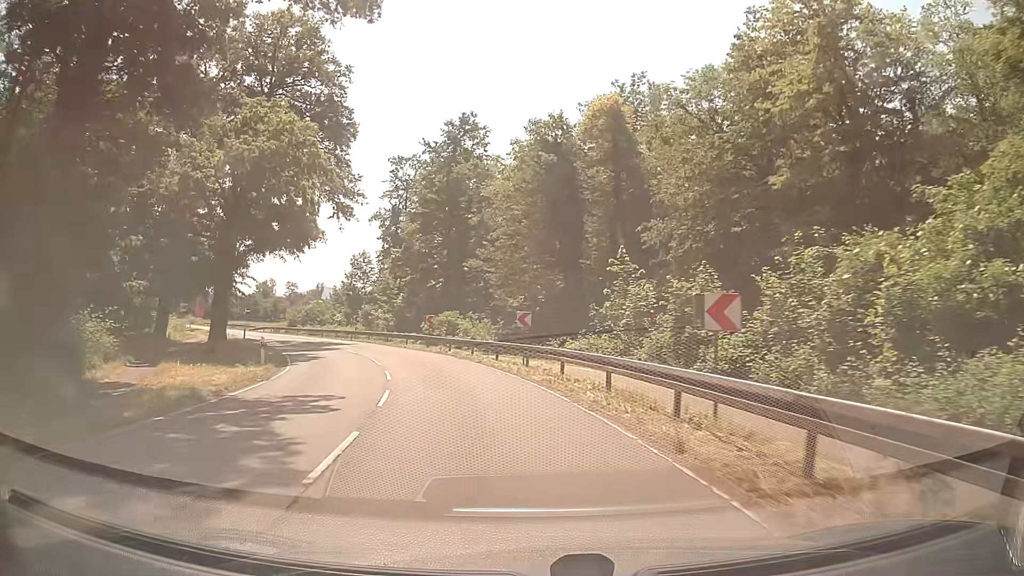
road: secondary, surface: asphalt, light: Day
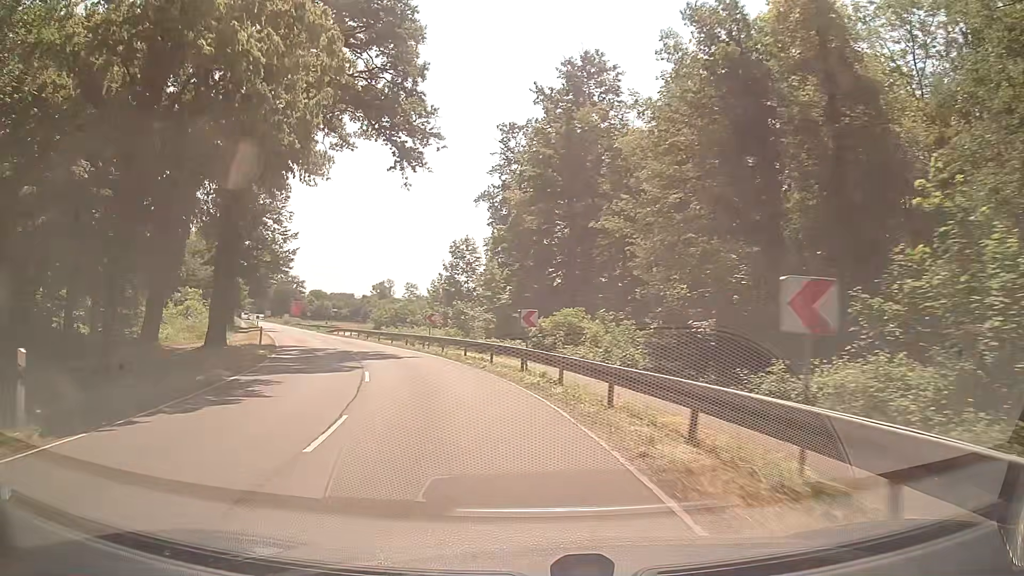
(-1.5, +17.3) m; -11°
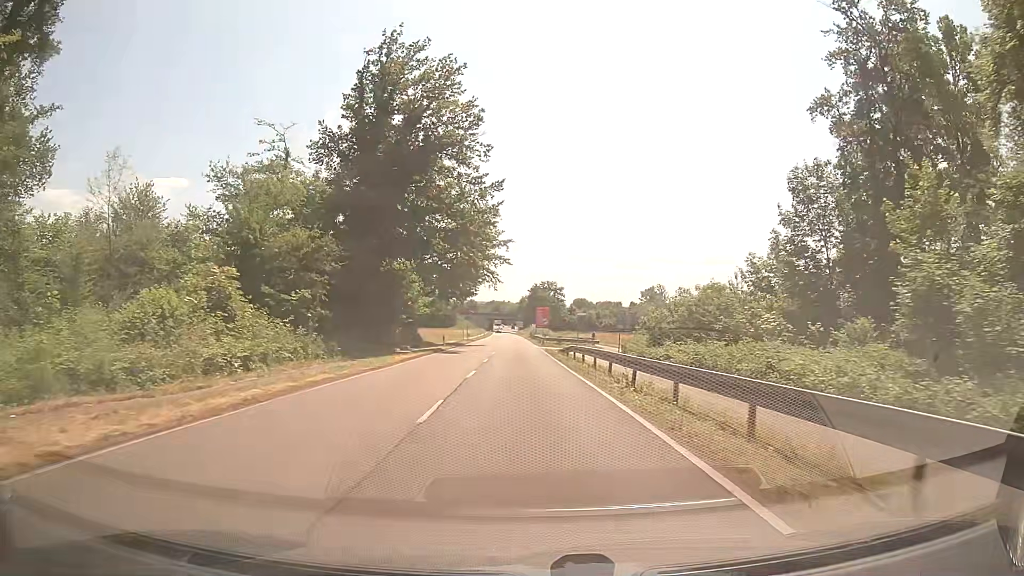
(-7.8, +33.5) m; -23°
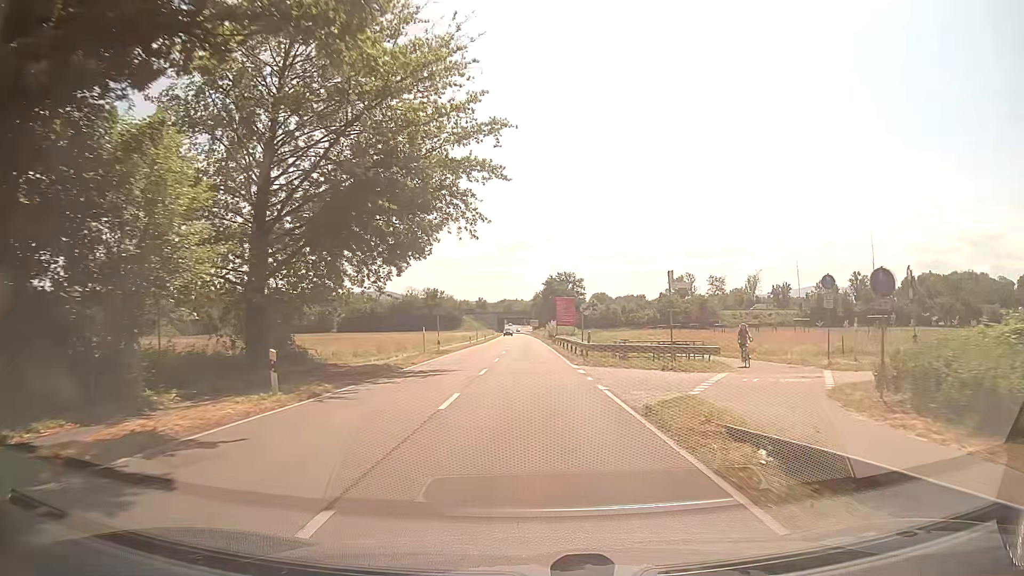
(-0.7, +35.0) m; -1°
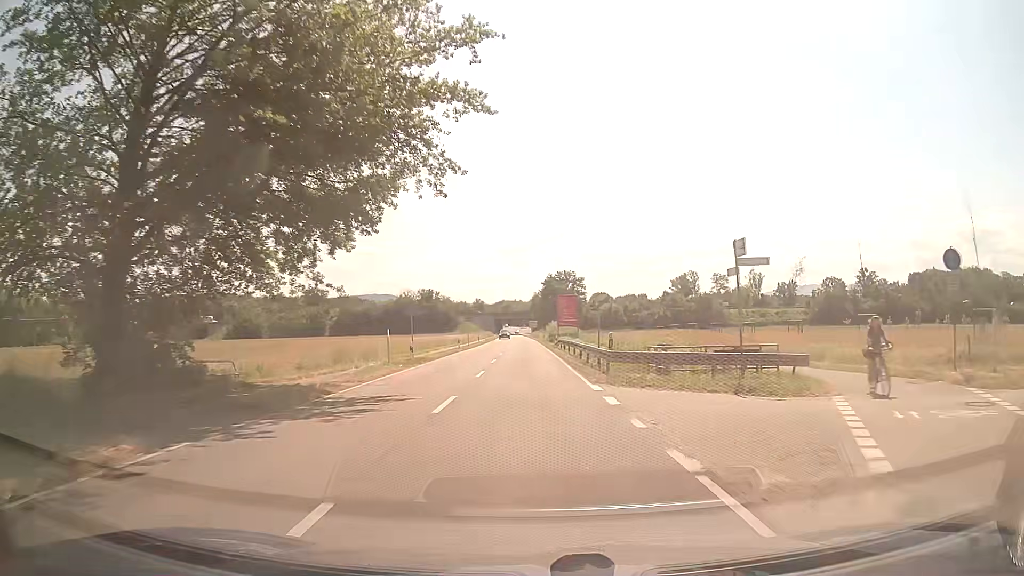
(0.0, +8.8) m; 0°
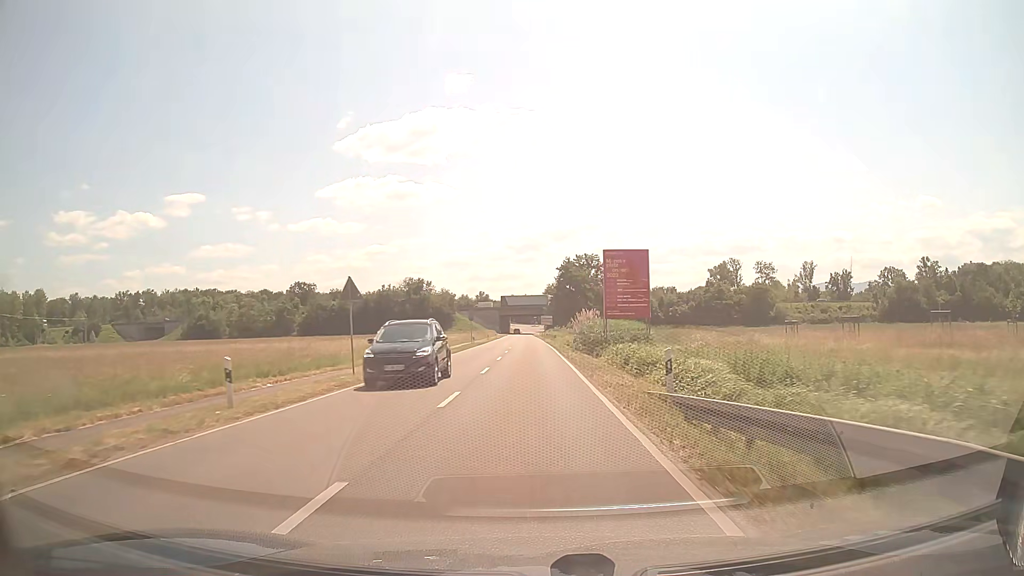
(-0.3, +44.6) m; -1°
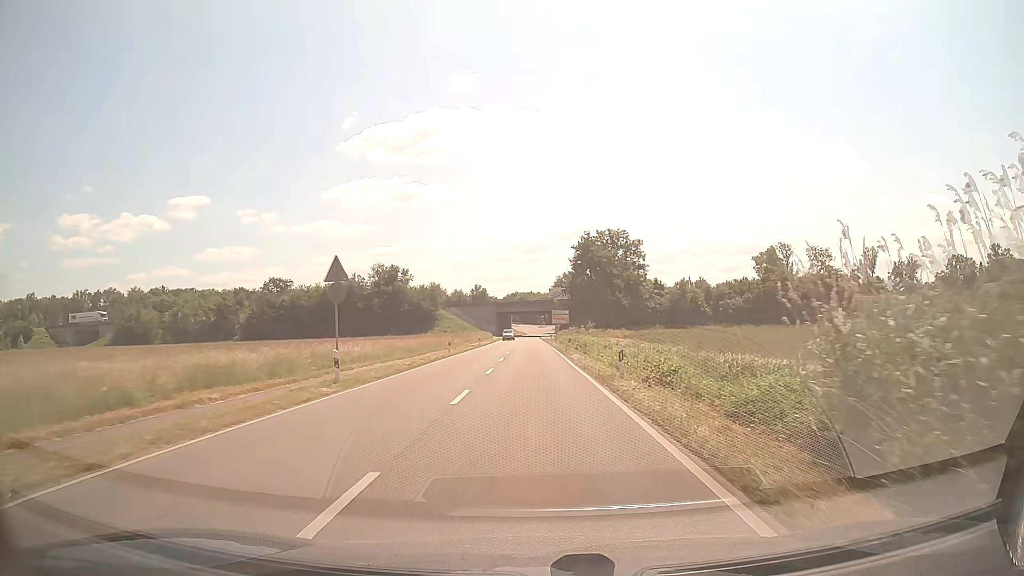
(-0.4, +44.9) m; -1°
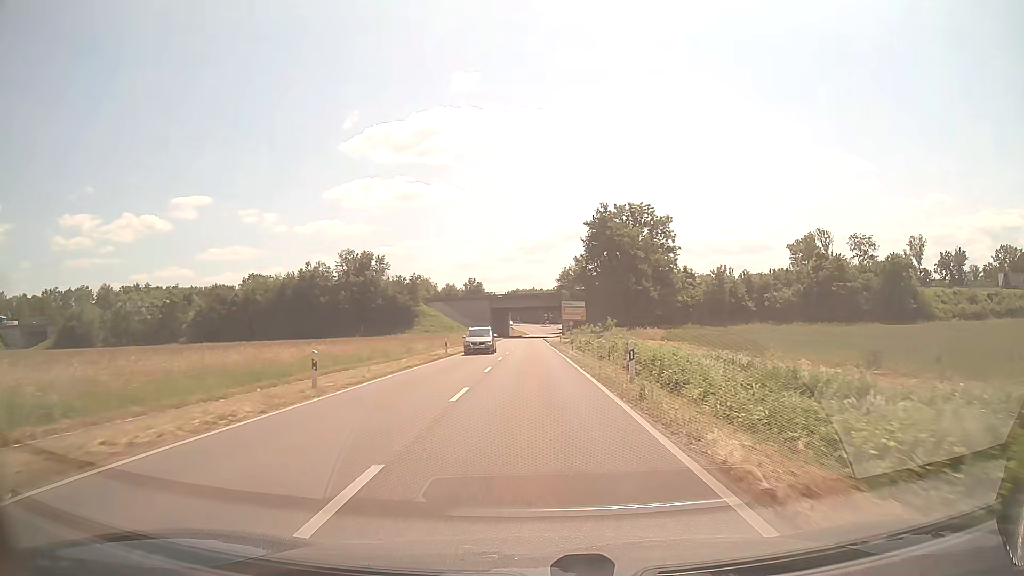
(0.0, +27.0) m; 0°
(0, +10) (0, +20) (0, +30) (0, +40) (0, +50) (0, +60) (0, +70) (-1, +80) (-1, +90) (-1, +100) m
